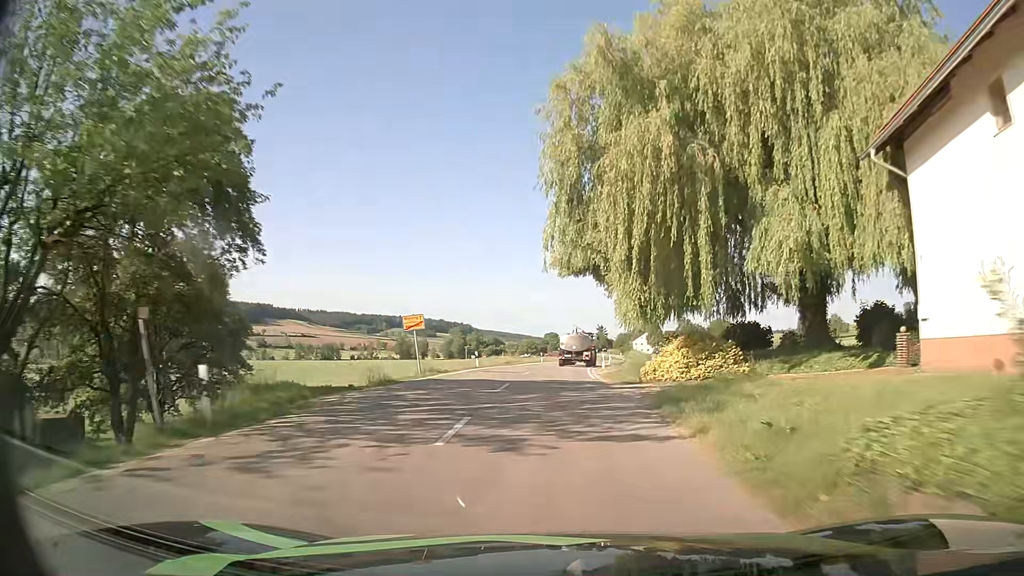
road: secondary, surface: asphalt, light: Day
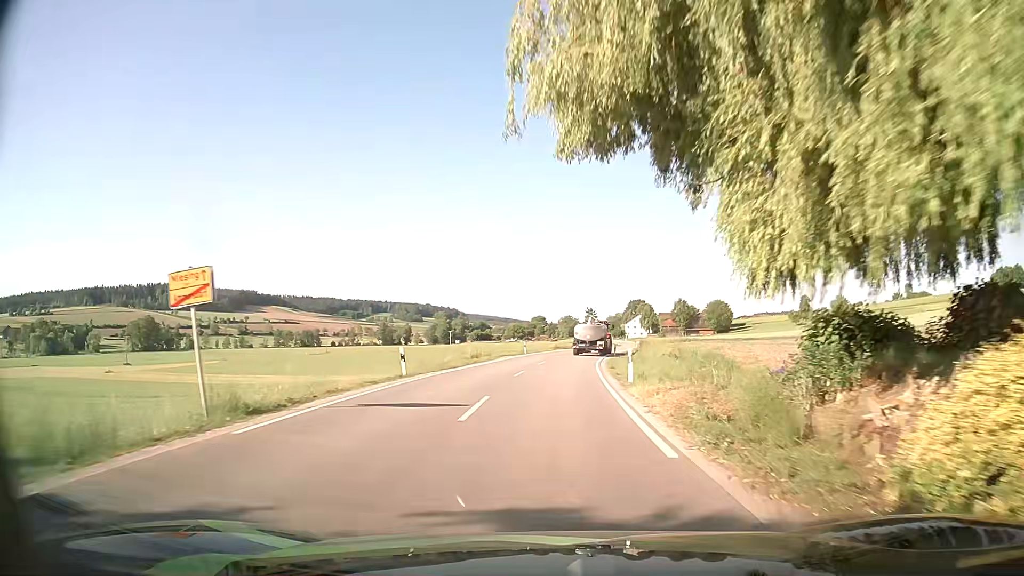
(+0.1, +17.6) m; +1°
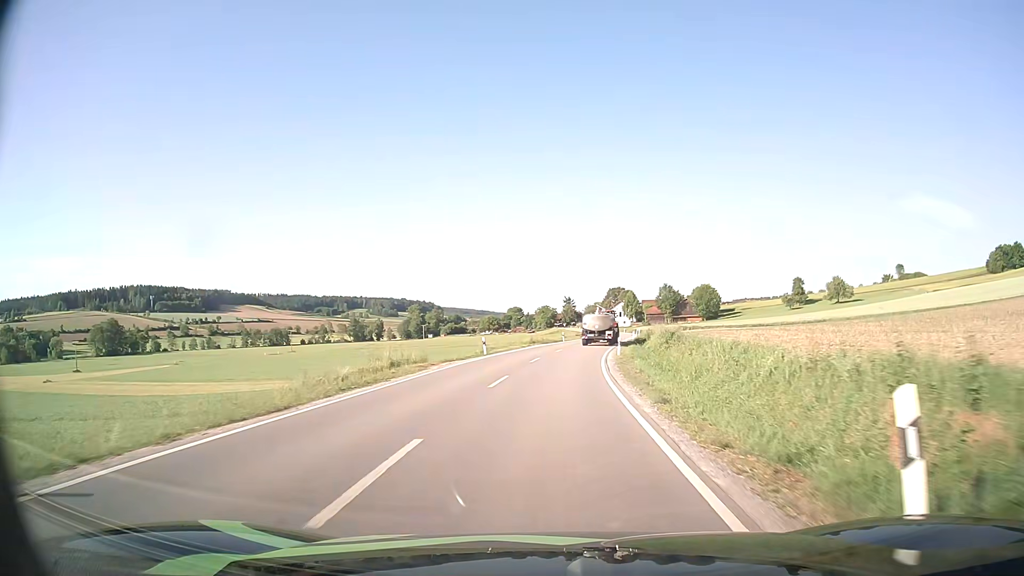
(+0.3, +18.2) m; +2°
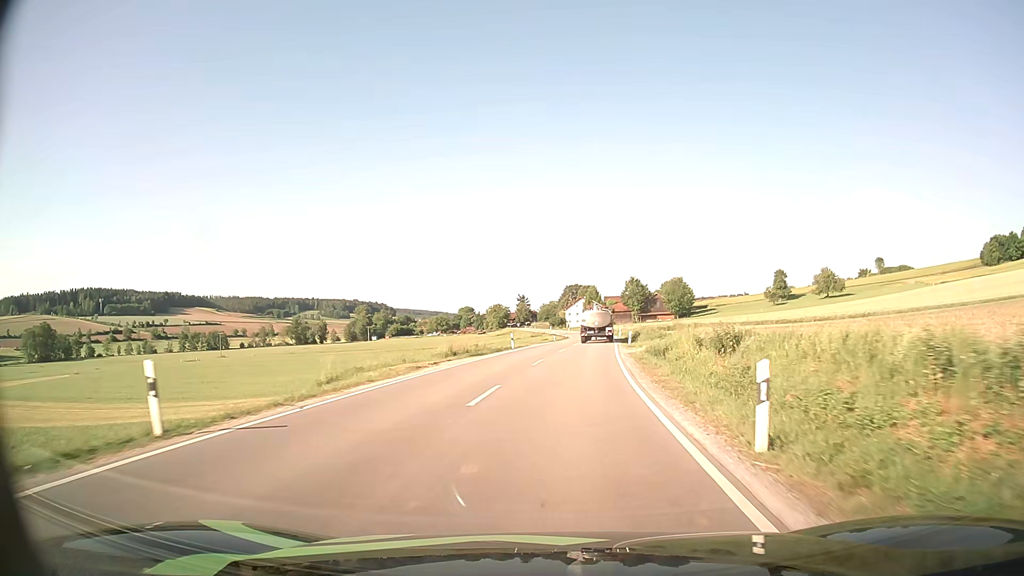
(+0.9, +29.2) m; +4°
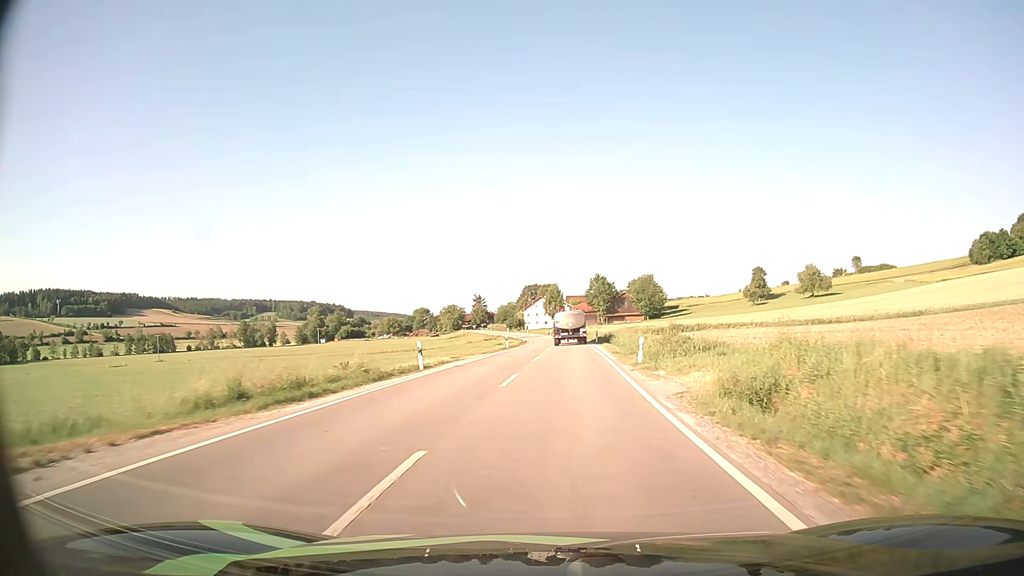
(+0.6, +20.1) m; +3°
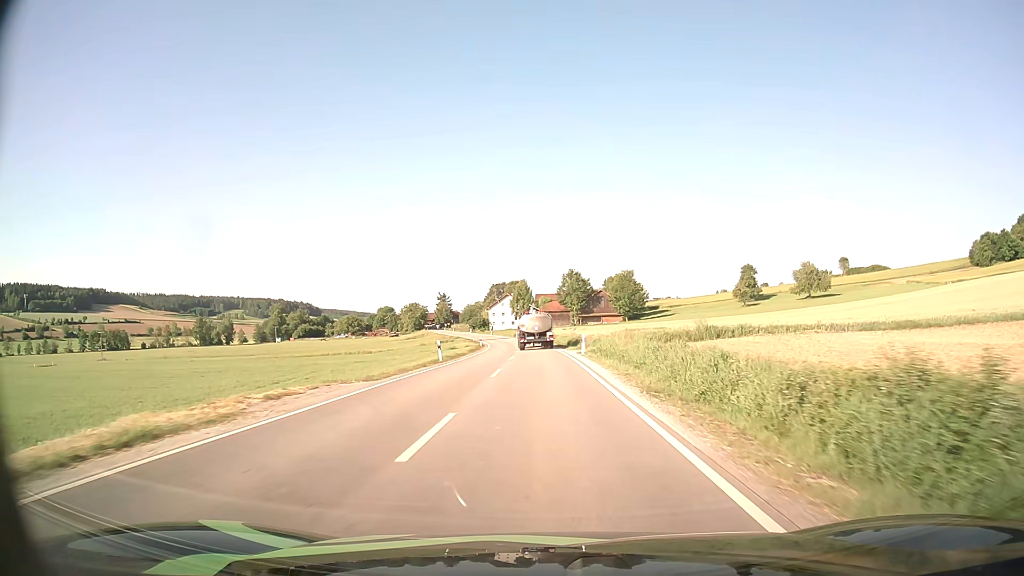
(+0.5, +20.5) m; +3°
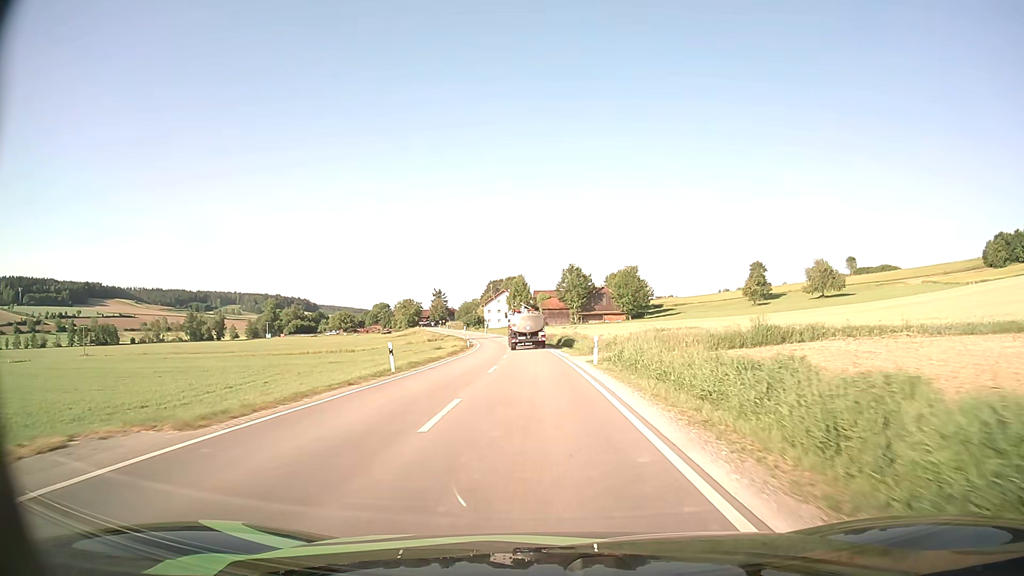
(0.0, +10.2) m; 0°
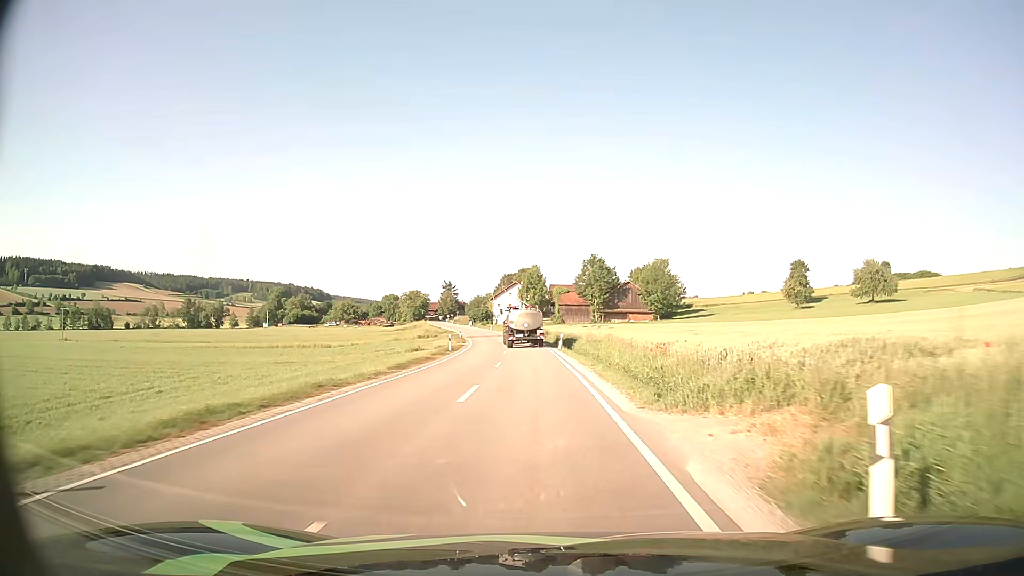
(-0.2, +20.1) m; -1°
(0, +10) (0, +20) (0, +30) (-1, +40) (-2, +50) (-2, +60) (-4, +70) (-5, +80) (-7, +90) (-8, +99) m
